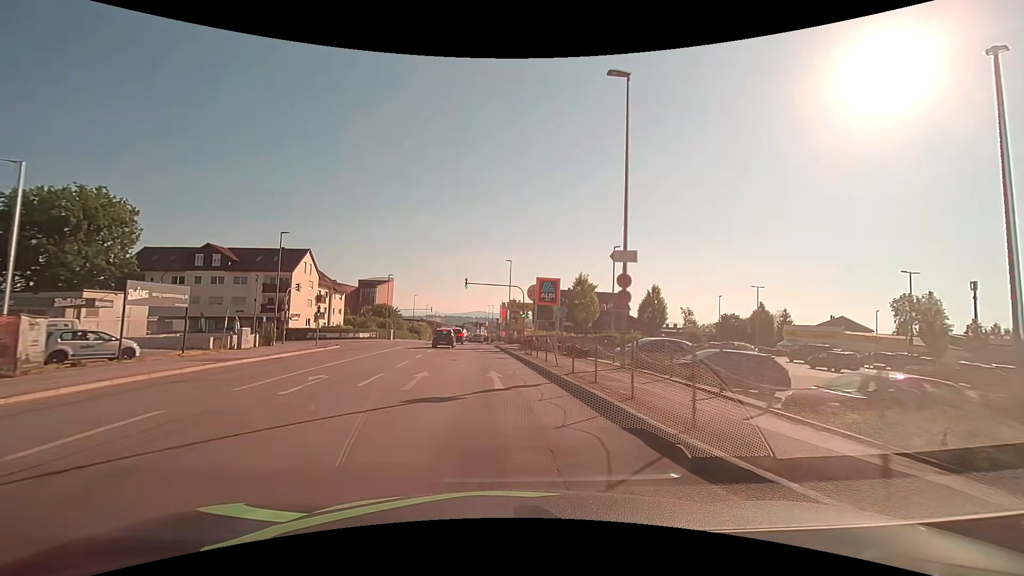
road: tertiary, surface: asphalt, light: Day
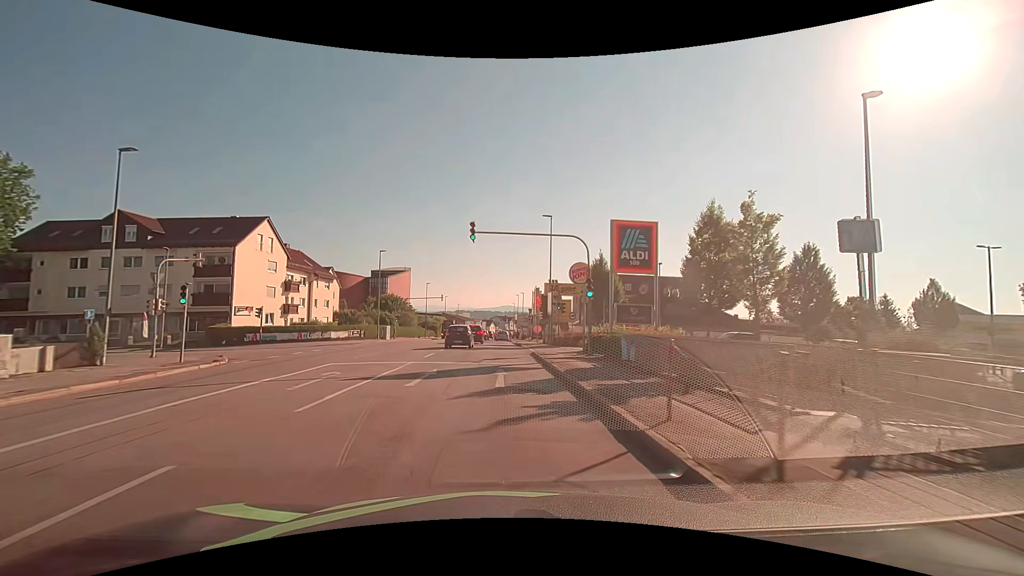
(-0.9, +22.1) m; -4°
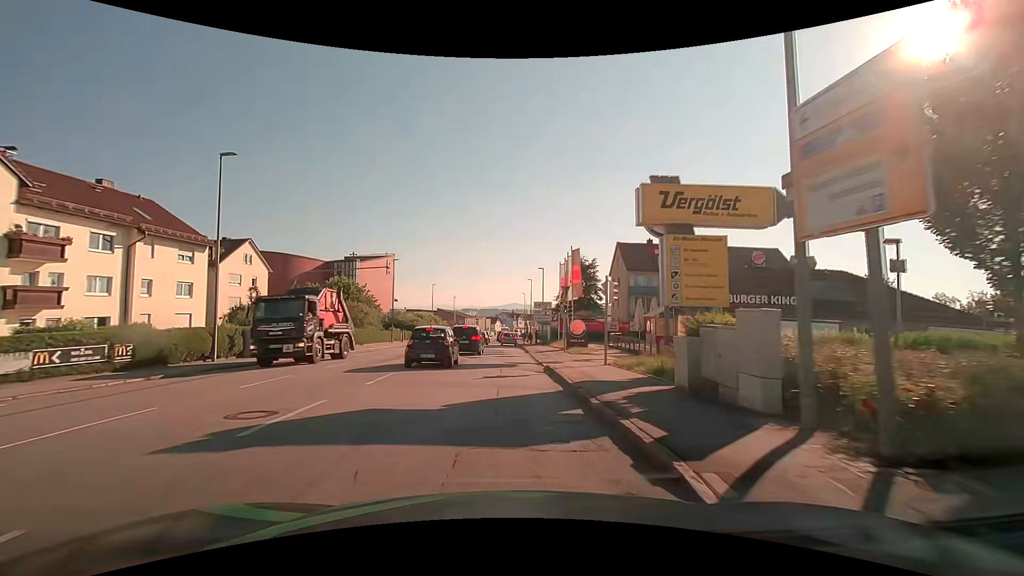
(-0.3, +33.1) m; 0°
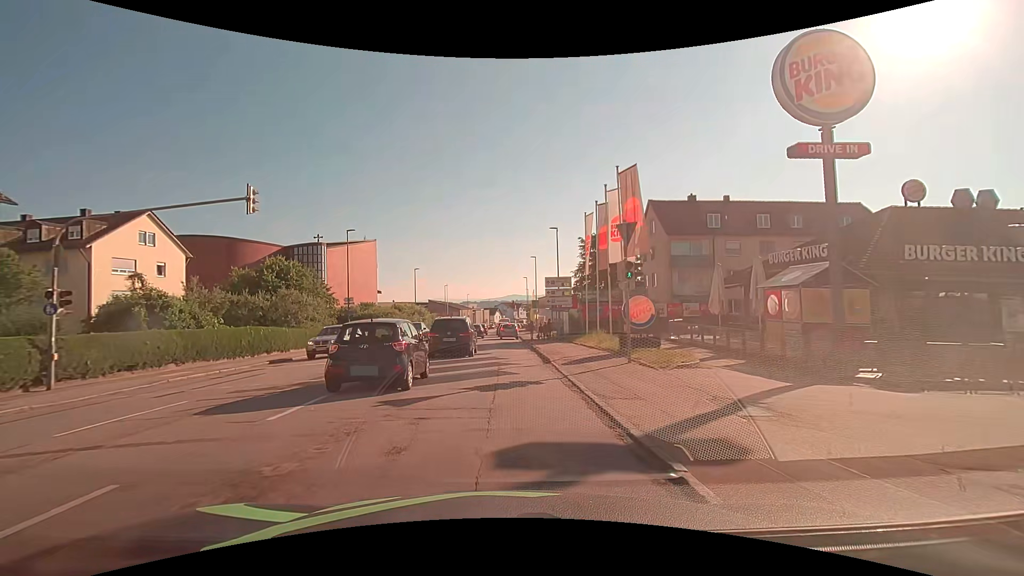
(-0.1, +16.7) m; +1°
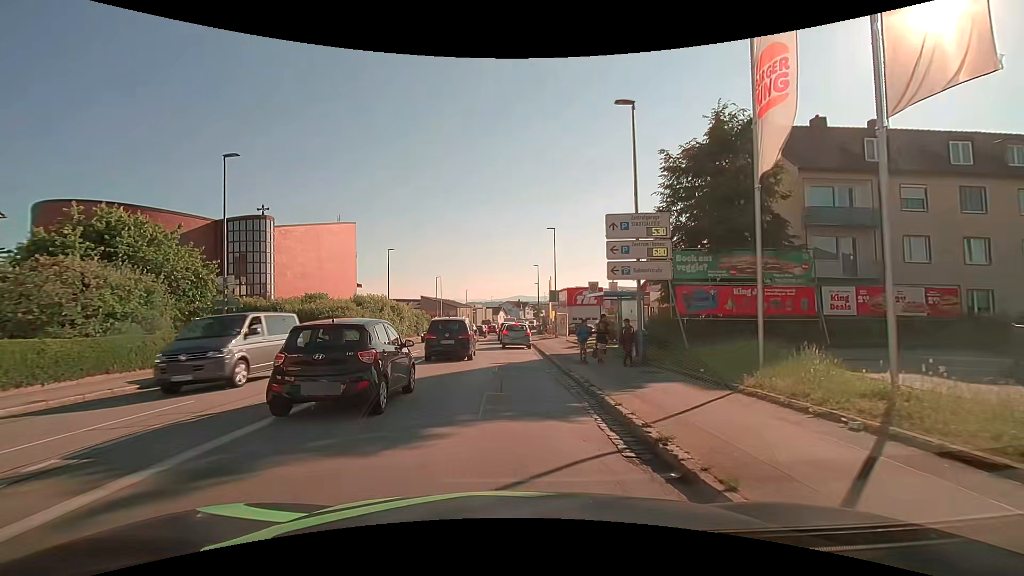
(-0.5, +20.3) m; -1°
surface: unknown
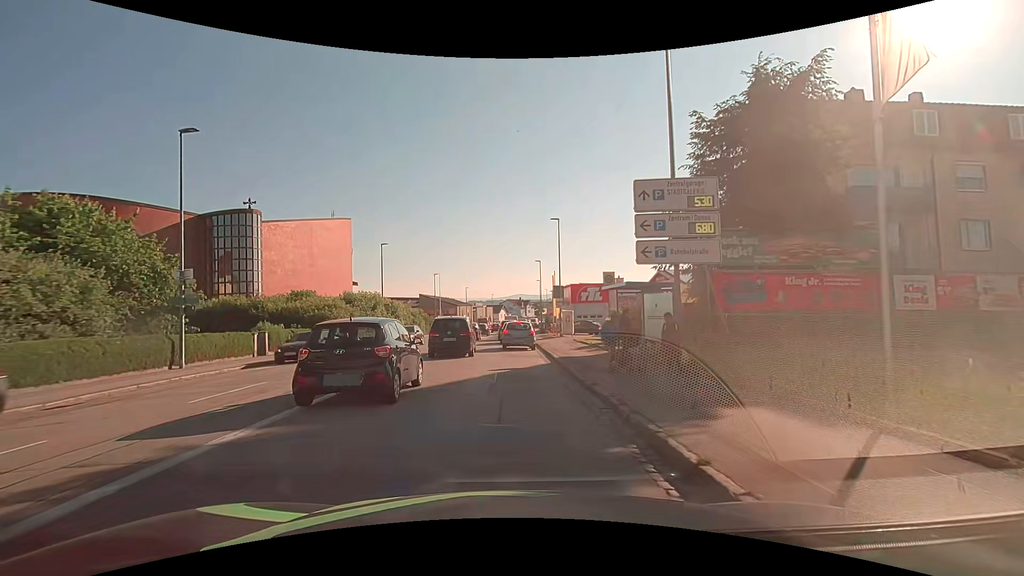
(0.0, +3.3) m; -1°
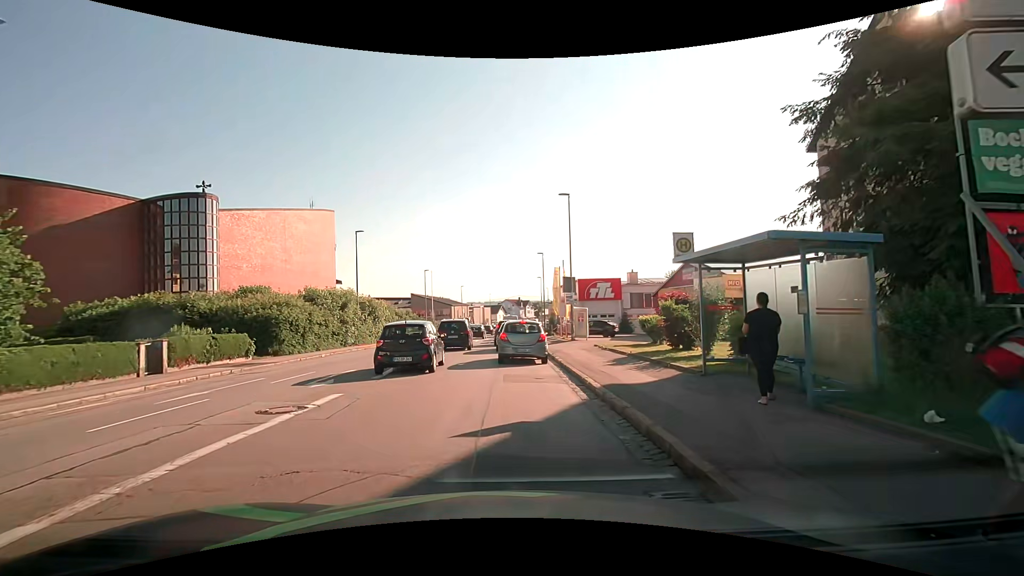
(0.0, +8.4) m; 0°
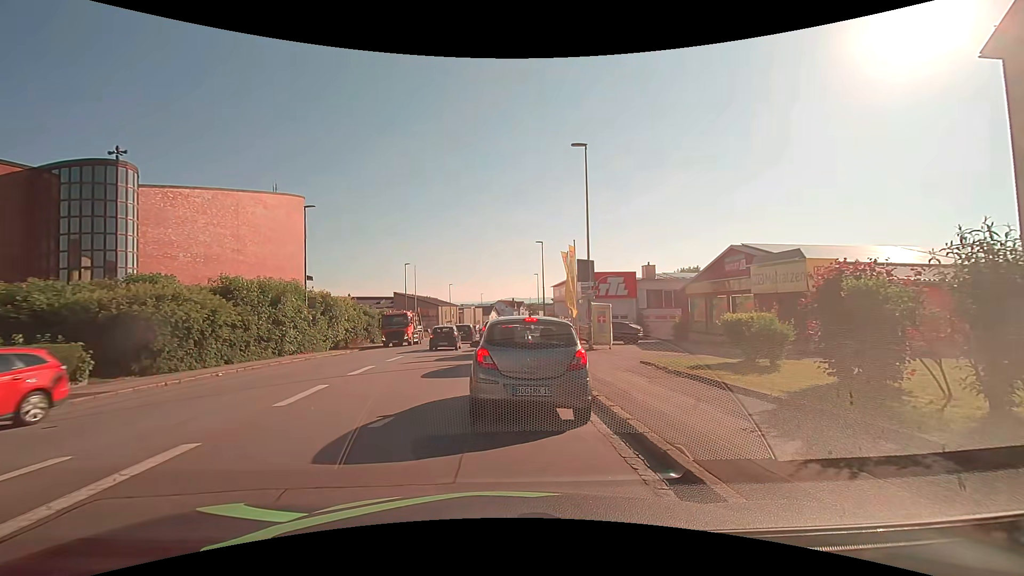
(+0.1, +9.9) m; +1°
(0, +10) (0, +20) (0, +30) (0, +40) (0, +50) (0, +60) (+1, +70) (+1, +80) (+2, +90) (+3, +100) m
